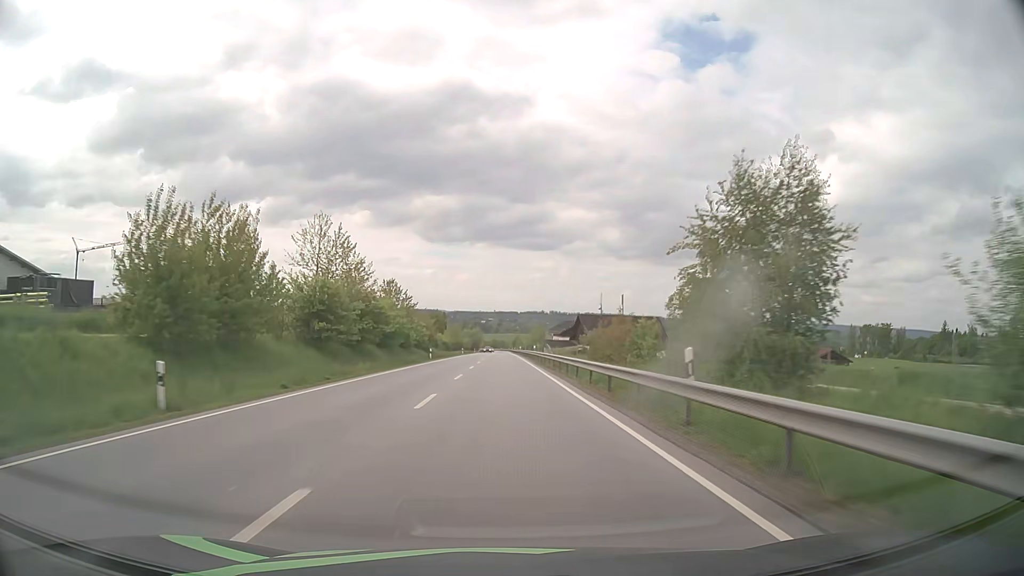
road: primary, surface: asphalt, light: Day
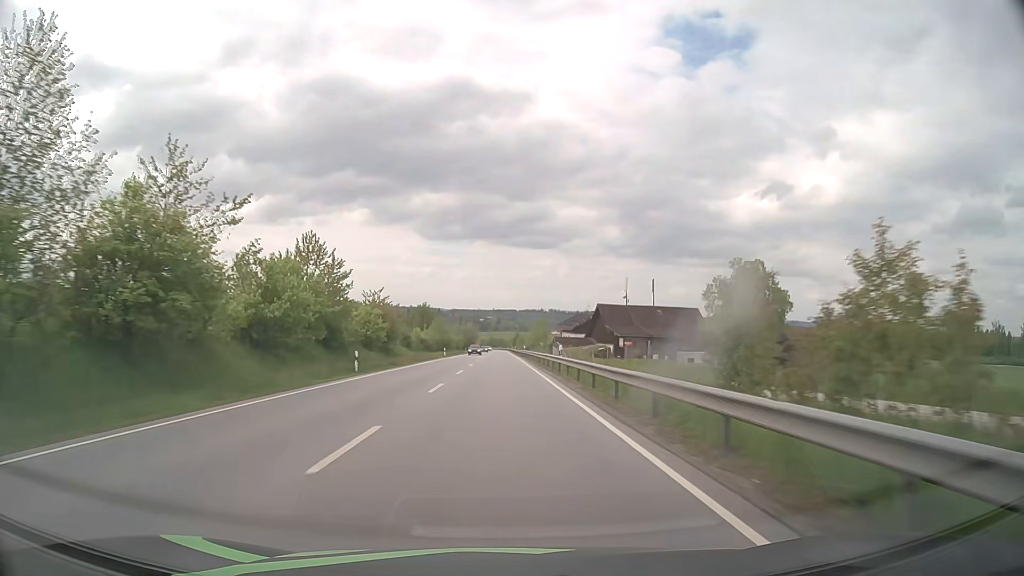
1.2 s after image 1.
(+0.1, +30.7) m; 0°
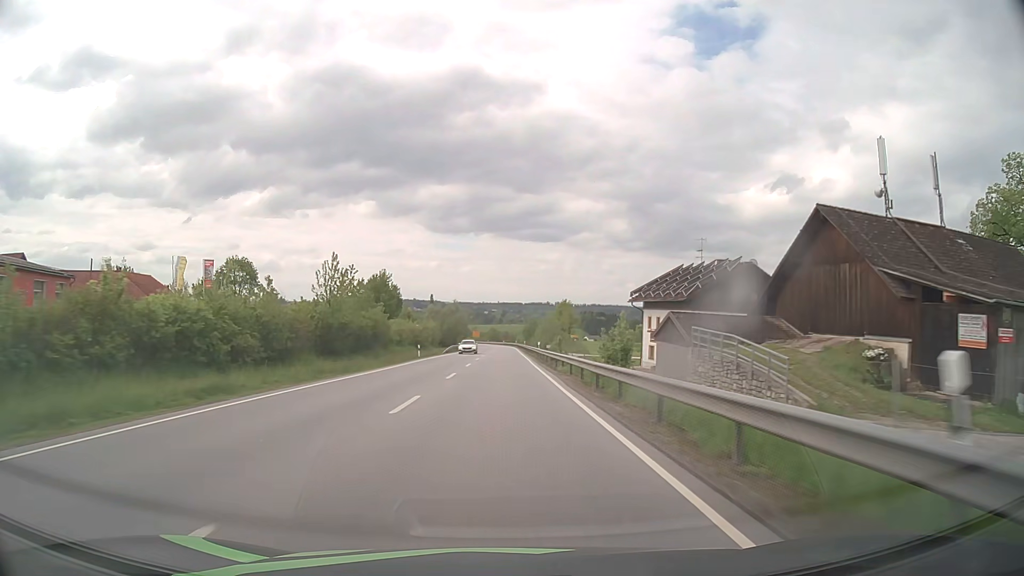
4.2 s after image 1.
(-0.2, +77.0) m; 0°
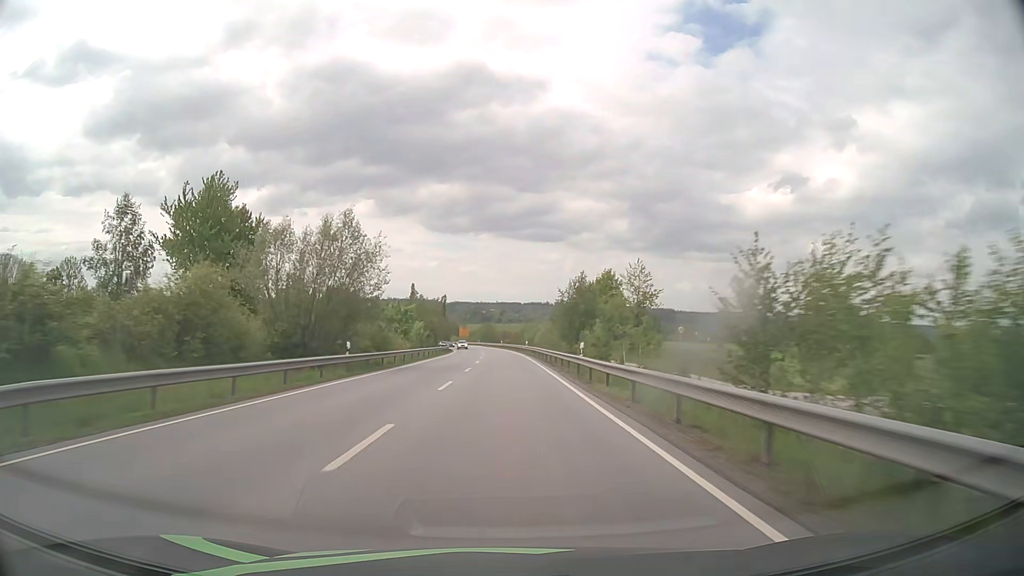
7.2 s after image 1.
(-0.1, +76.4) m; 0°
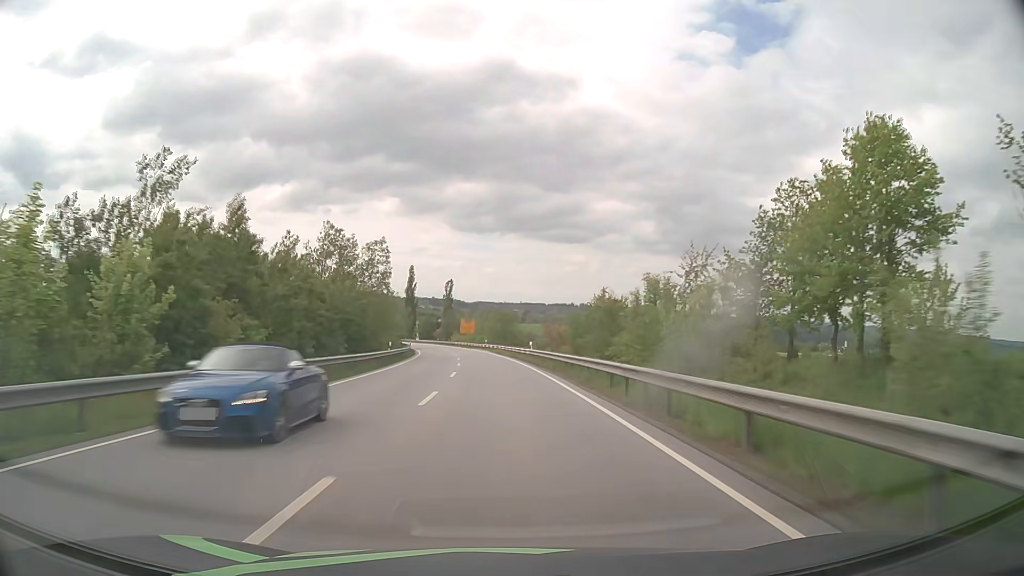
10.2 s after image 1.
(-0.7, +75.0) m; -2°
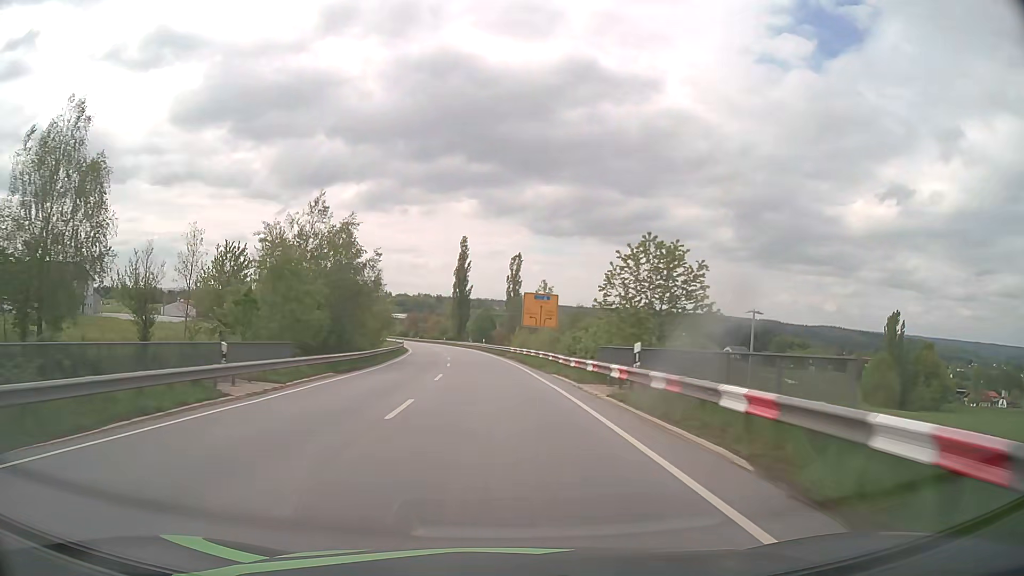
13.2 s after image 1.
(-3.6, +73.4) m; -6°
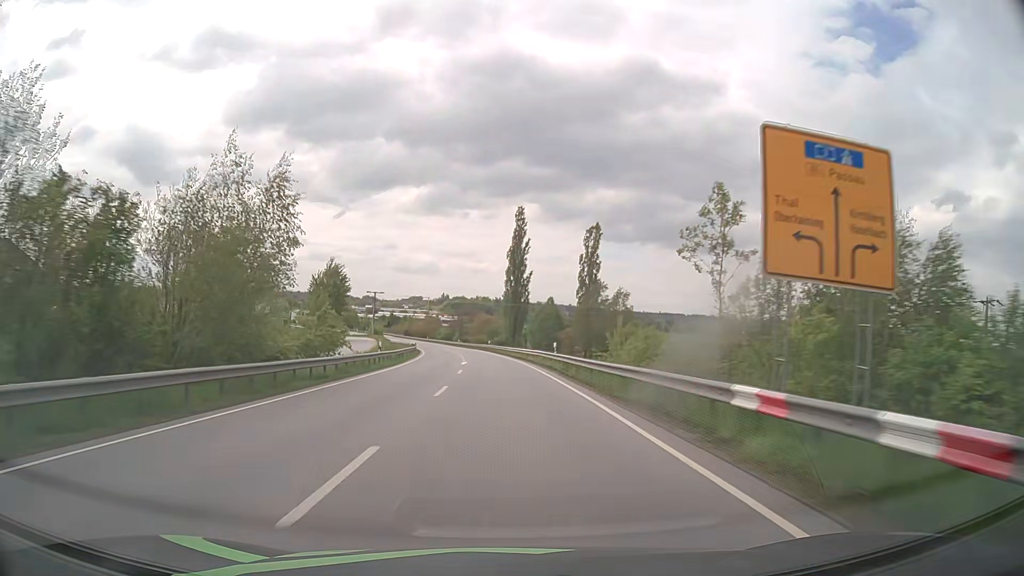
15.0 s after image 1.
(-1.8, +43.5) m; -5°
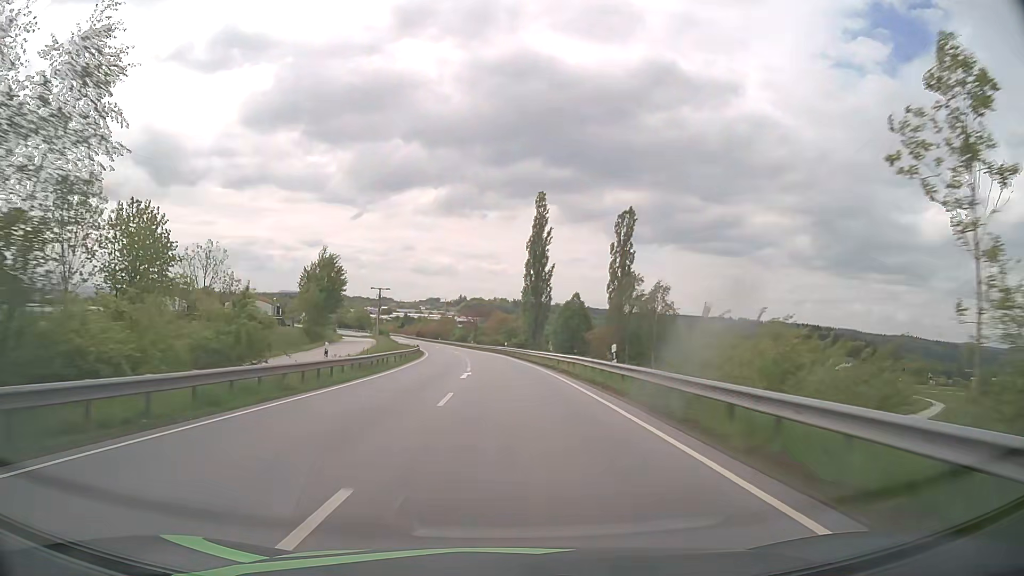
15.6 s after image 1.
(-0.2, +14.6) m; -2°
(0, +10) (0, +20) (-1, +30) (-1, +40) (-2, +50) (-2, +60) (-3, +70) (-4, +80) (-5, +90) (-7, +100) m
